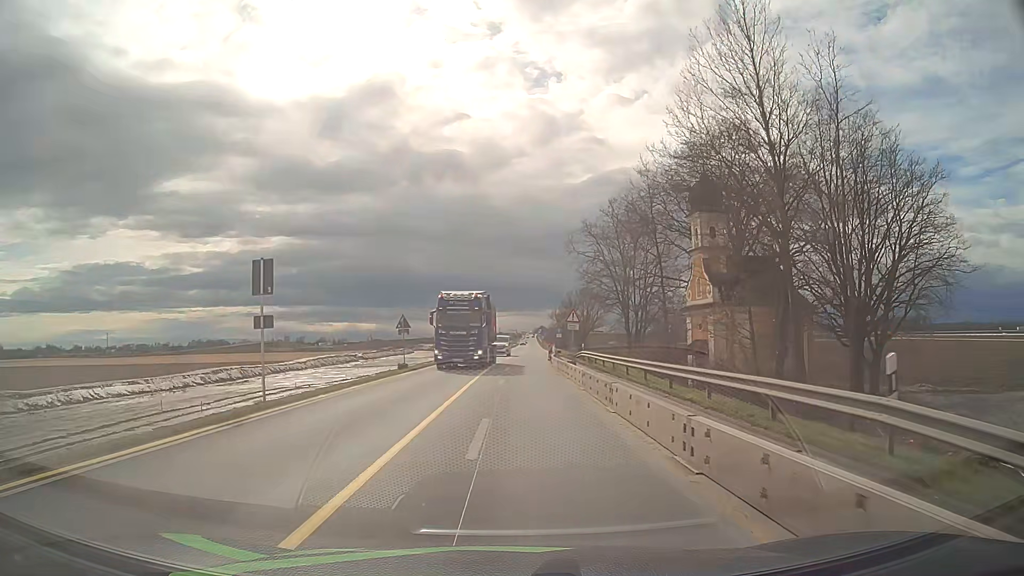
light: Day
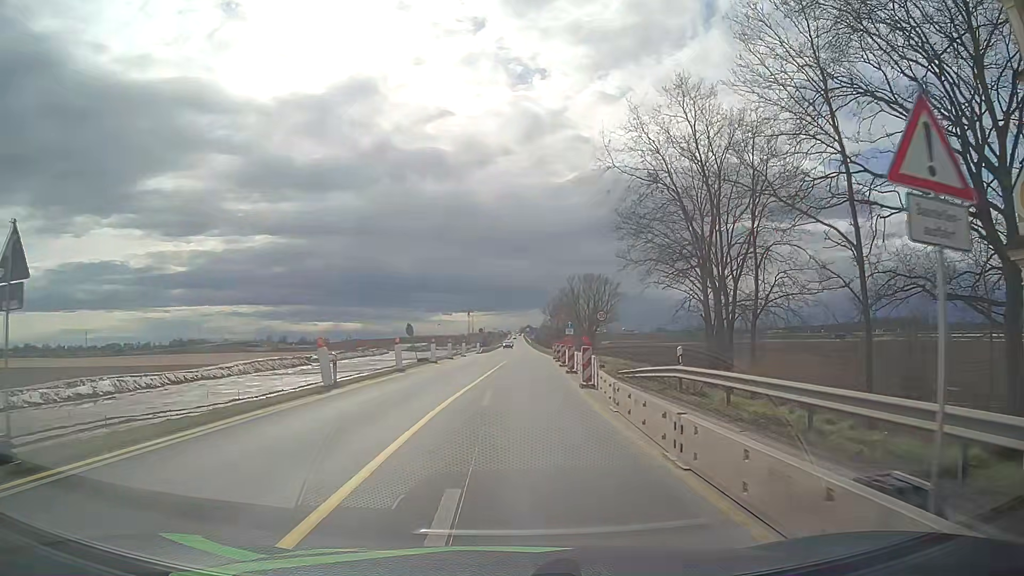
(+0.4, +29.8) m; +1°
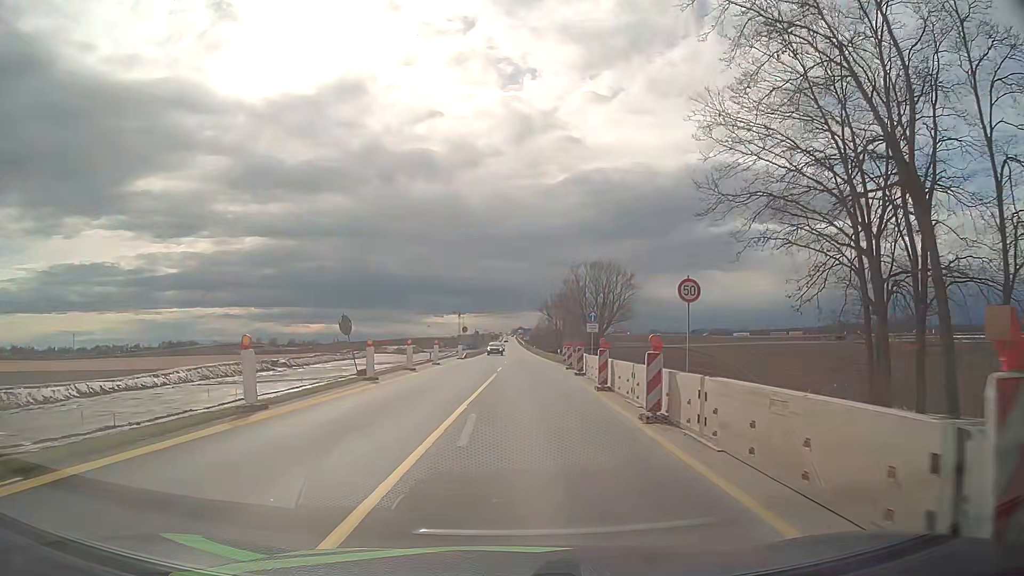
(0.0, +17.6) m; 0°
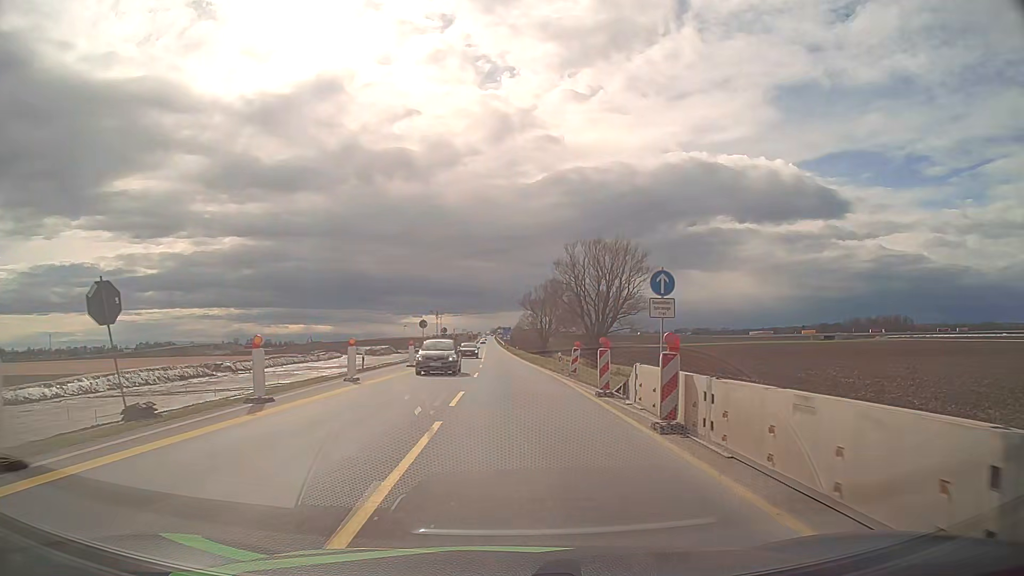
(+0.4, +18.6) m; +2°
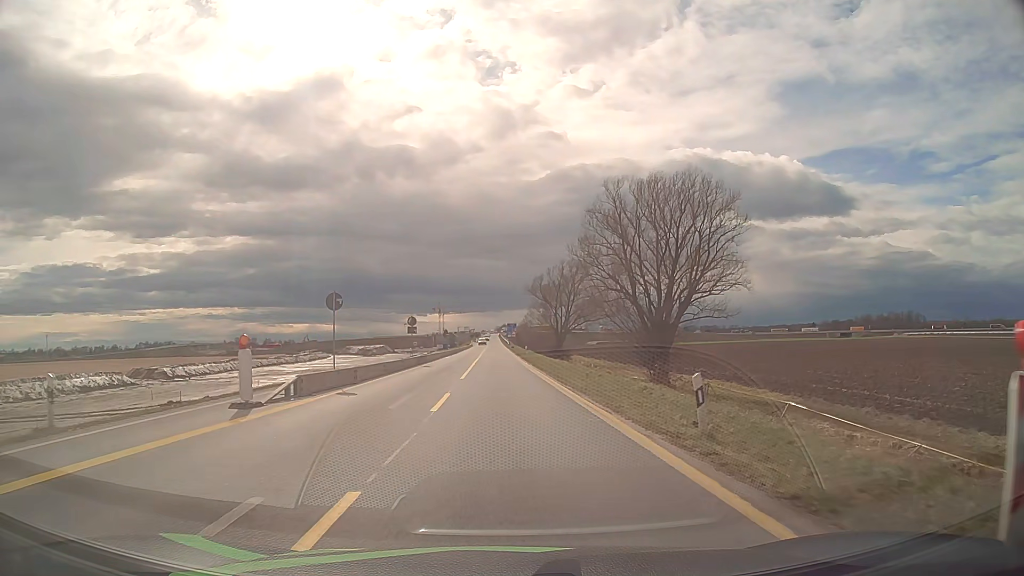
(+0.1, +25.2) m; 0°
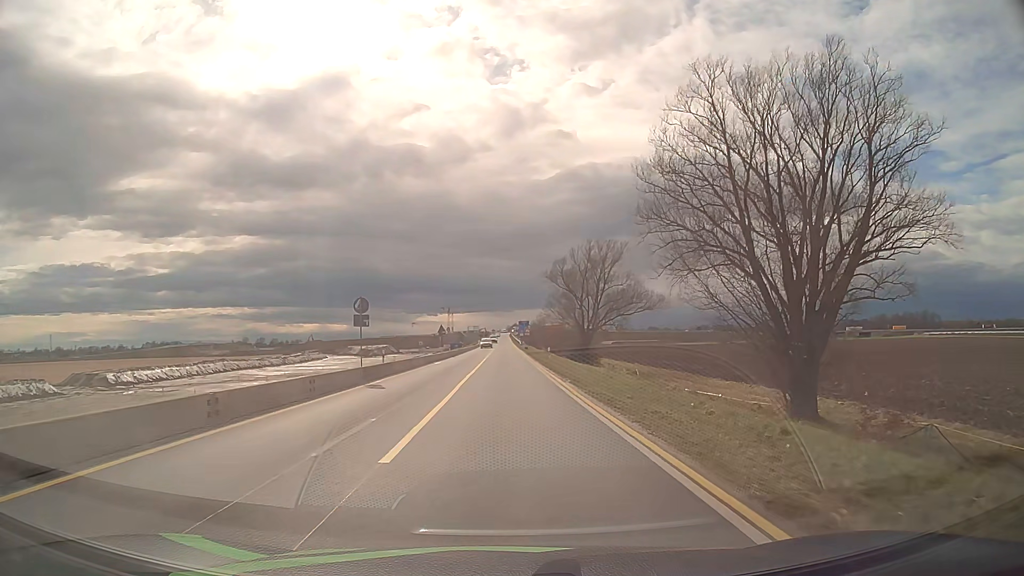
(-0.2, +18.0) m; -1°
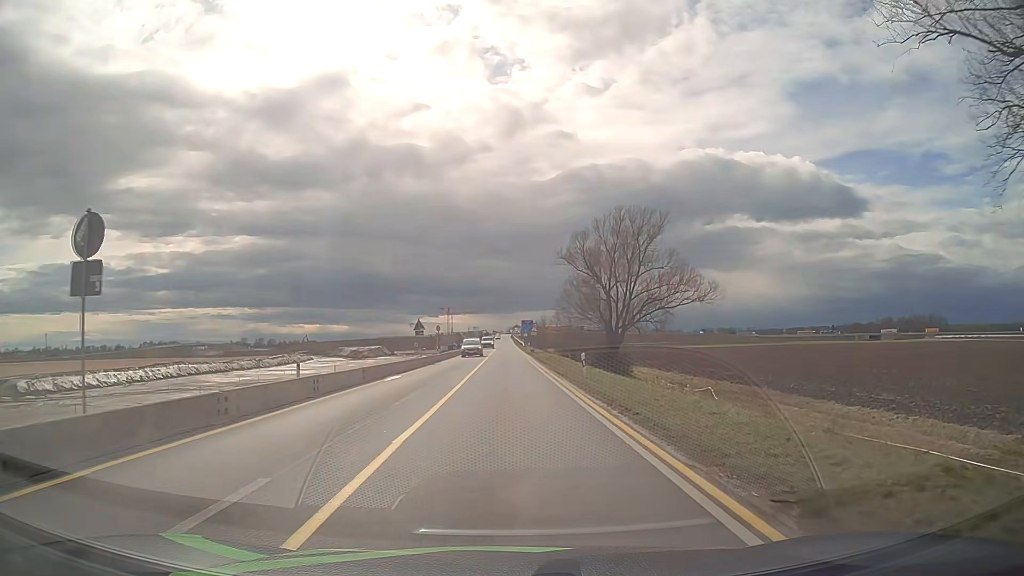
(0.0, +17.6) m; 0°
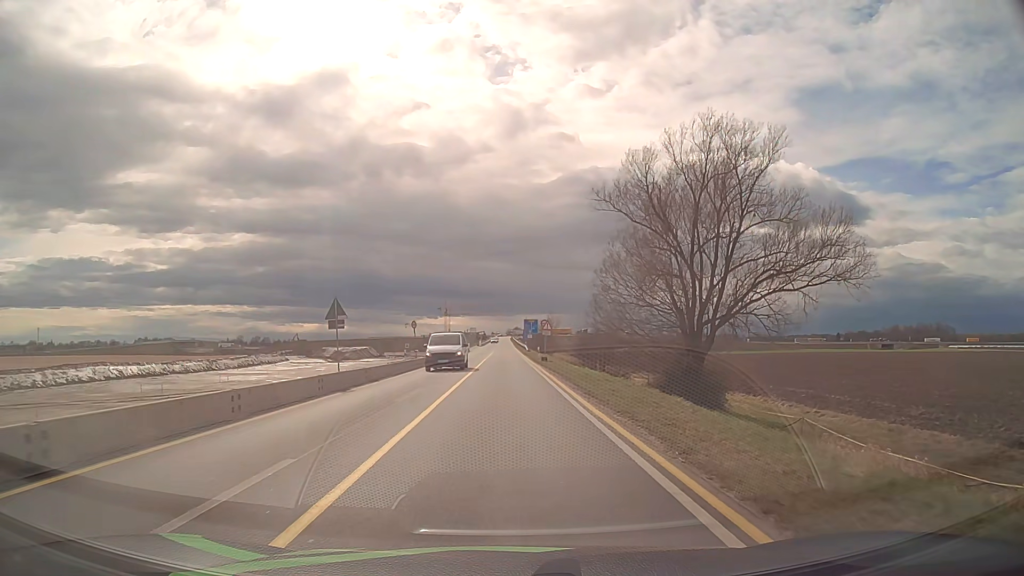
(0.0, +23.1) m; 0°
(0, +10) (0, +20) (0, +30) (0, +40) (0, +50) (0, +60) (0, +70) (0, +80) (0, +90) (0, +100) m
